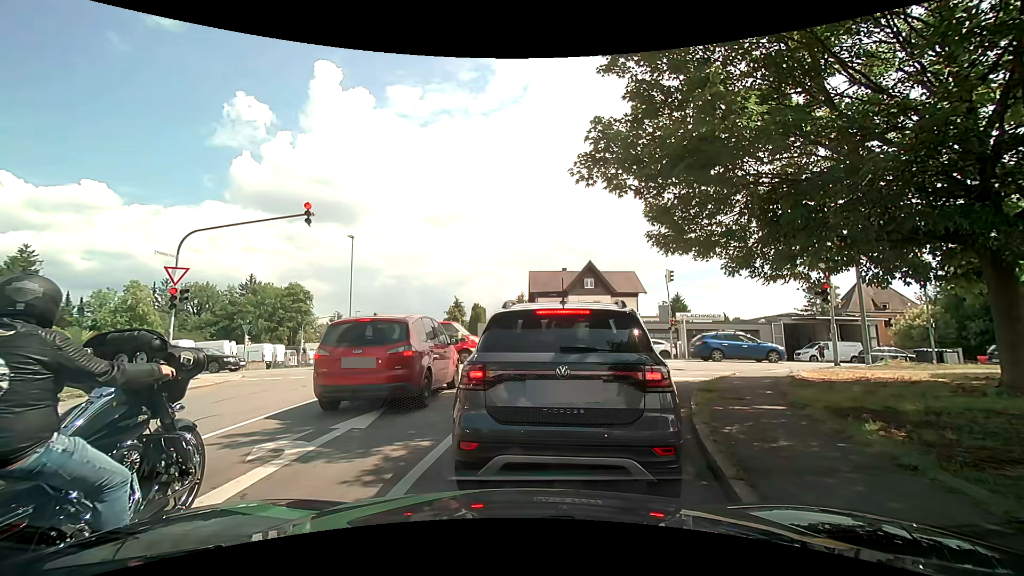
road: residential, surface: asphalt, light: Day
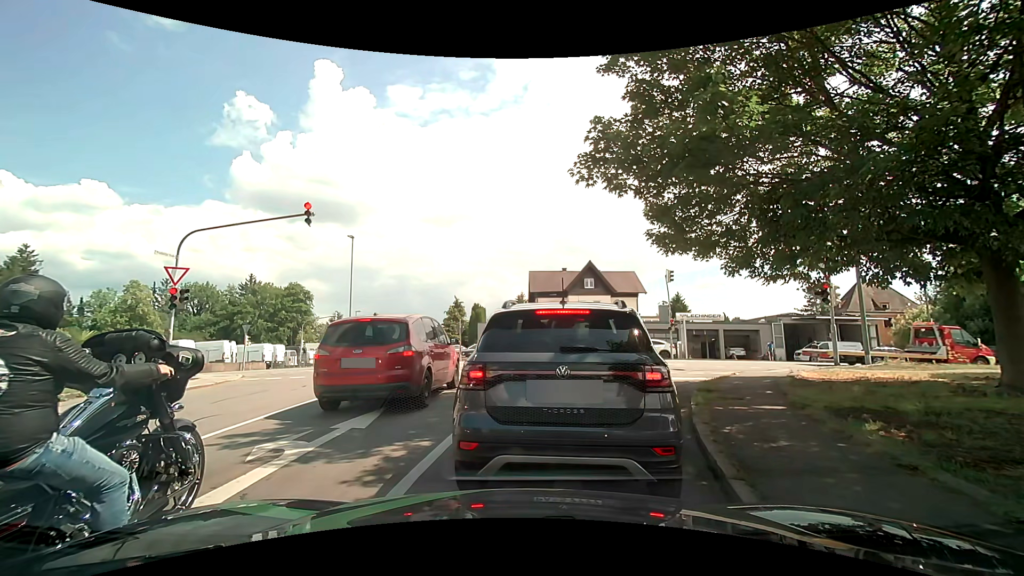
(0.0, 0.0) m; 0°
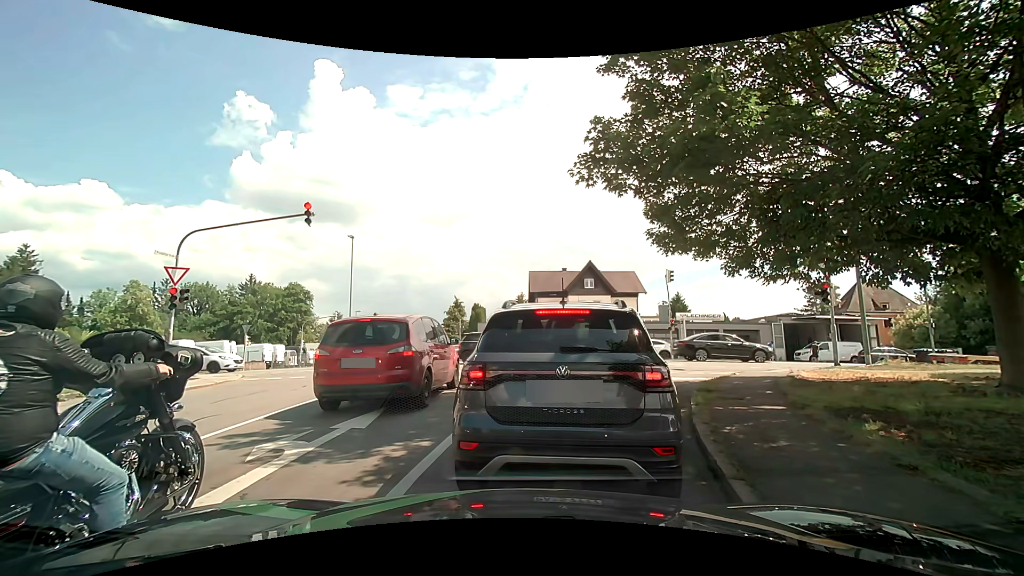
(0.0, 0.0) m; 0°
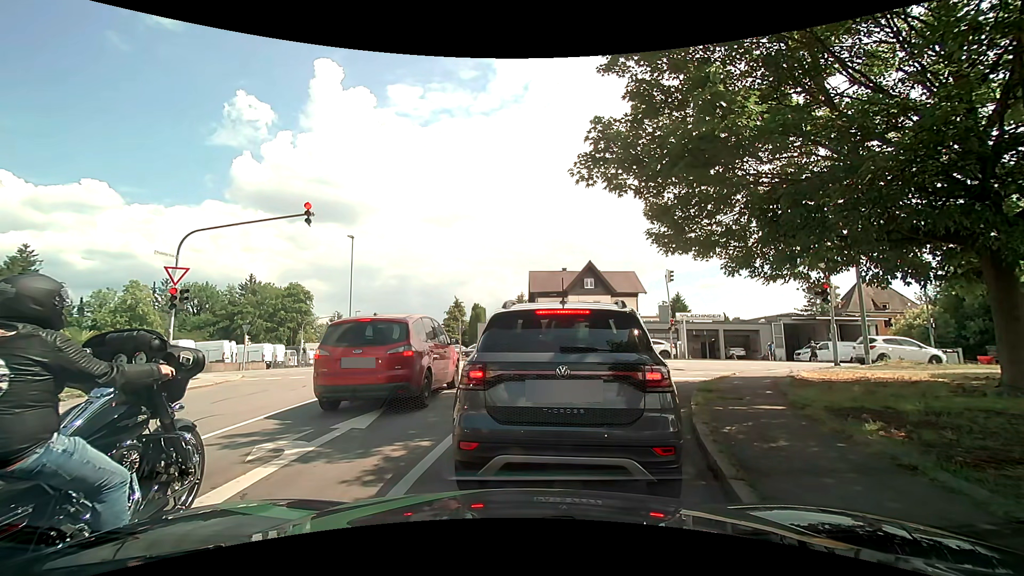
(0.0, 0.0) m; 0°
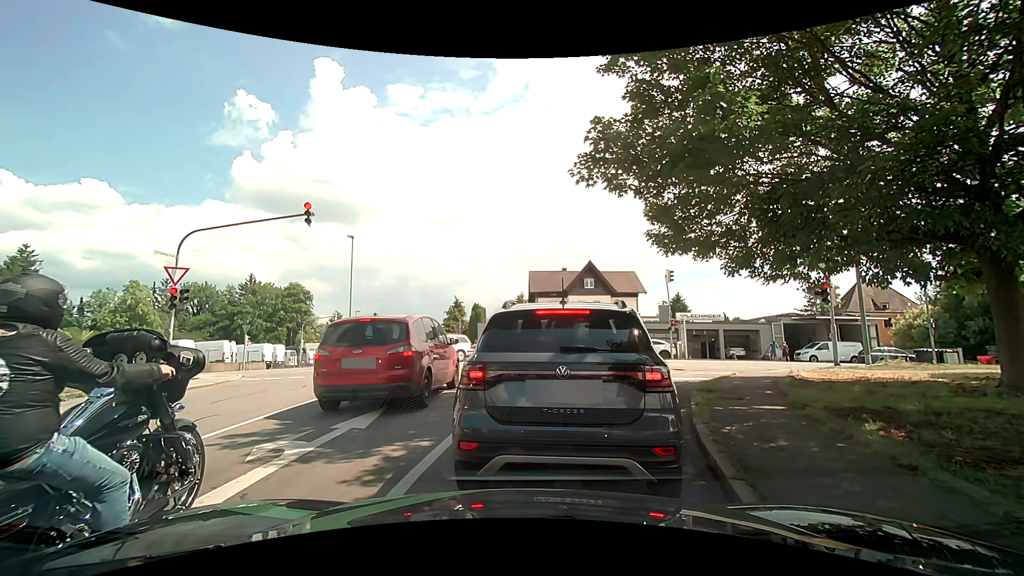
(0.0, 0.0) m; 0°
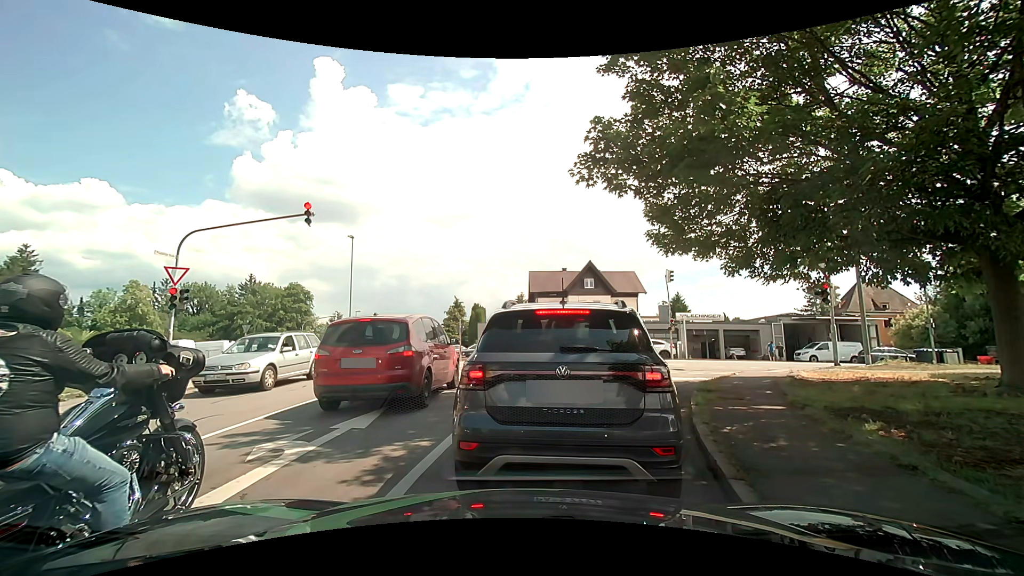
(0.0, 0.0) m; 0°
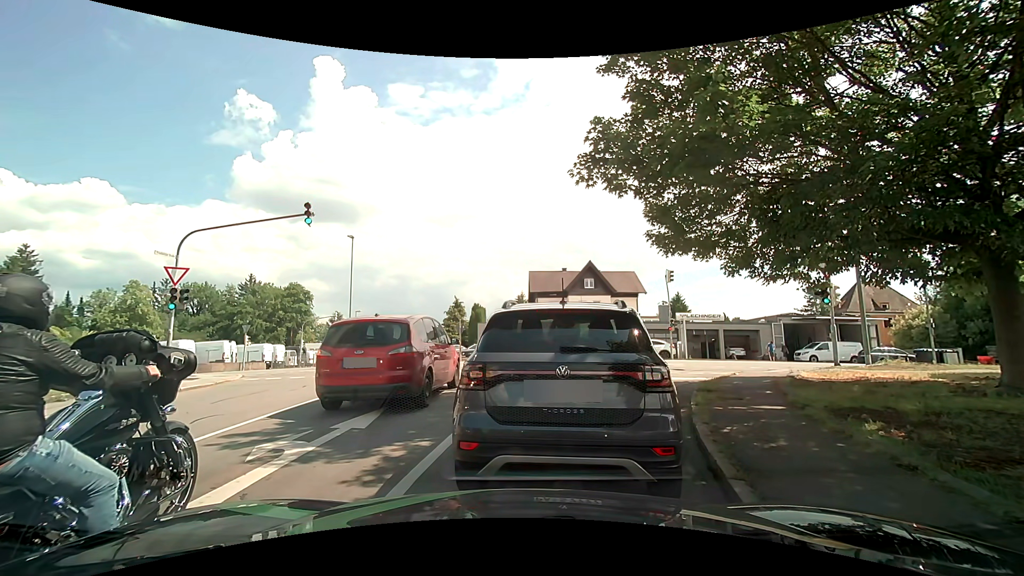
(0.0, 0.0) m; 0°
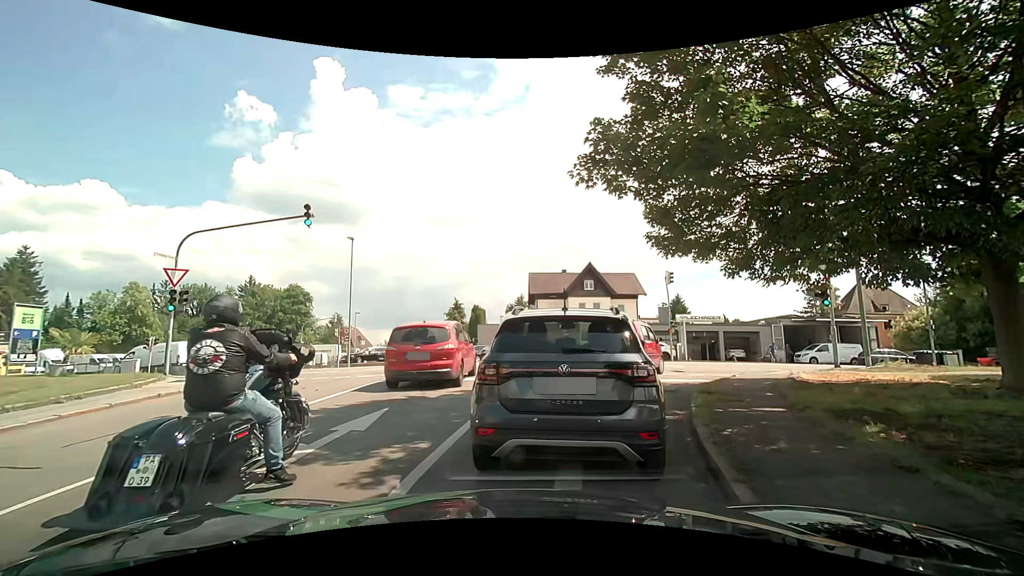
(0.0, 0.0) m; 0°
(+1, +10) (+5, +19) (+13, +24) (+23, +24) (+33, +24) (+43, +23) (+53, +22) (+63, +21) (+73, +20) (+83, +20) m
